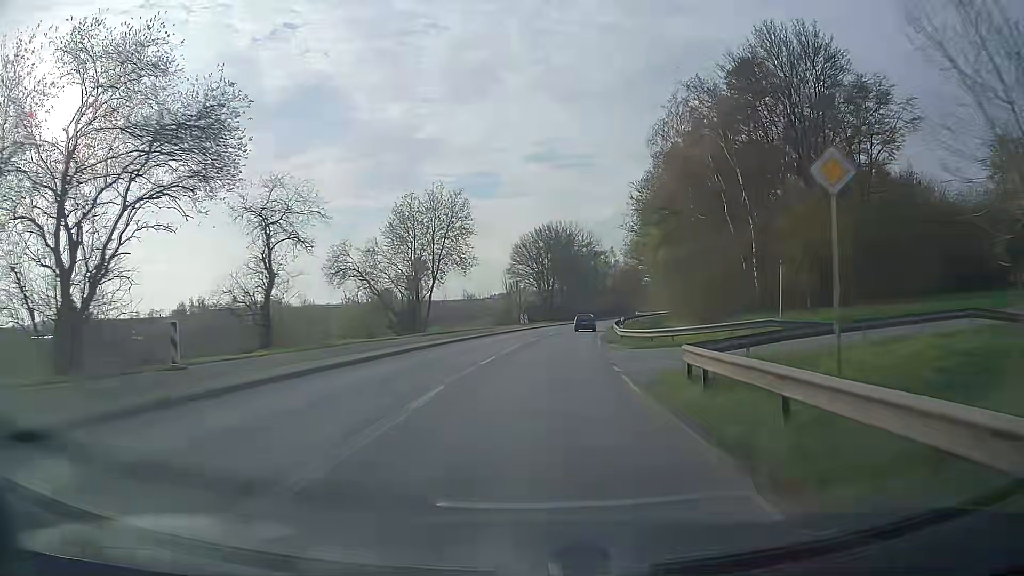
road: secondary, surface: asphalt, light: Day
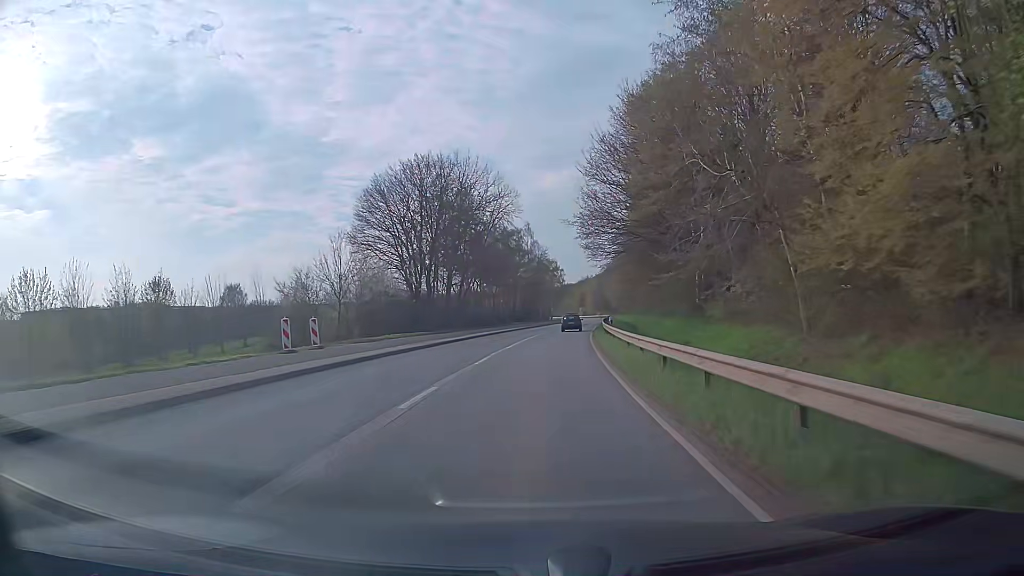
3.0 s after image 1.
(+3.9, +53.8) m; +8°
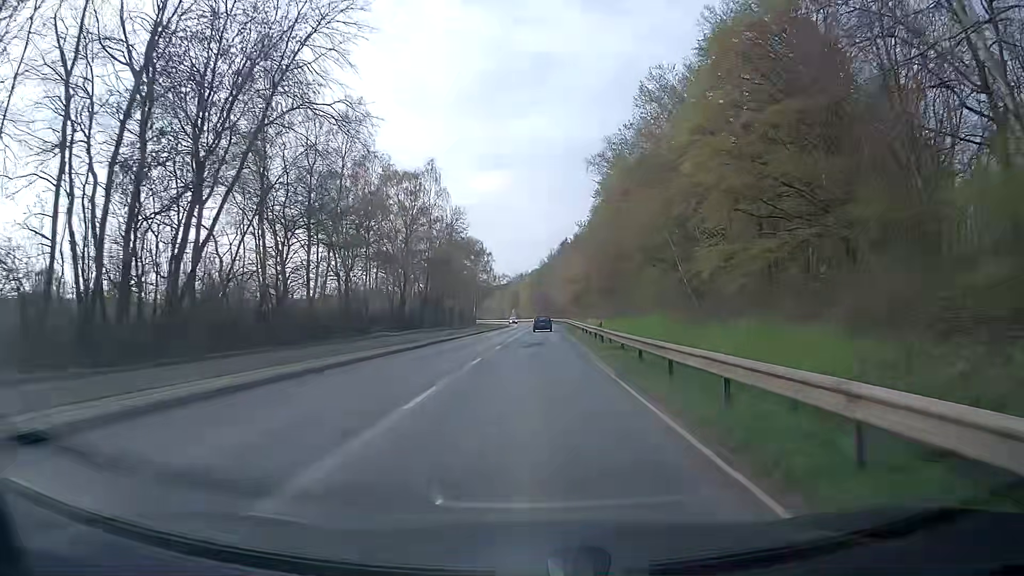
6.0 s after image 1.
(+3.0, +53.6) m; +6°
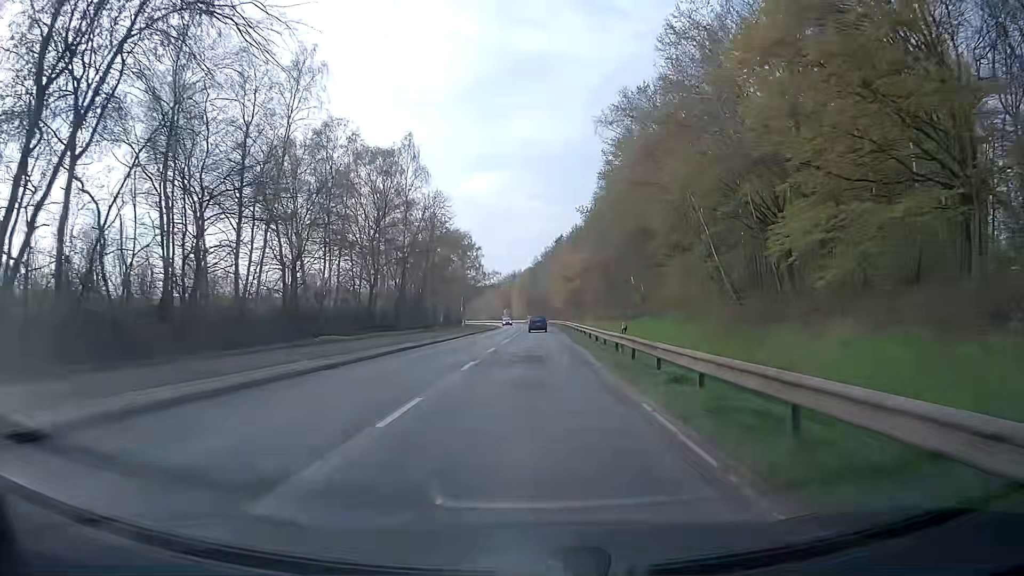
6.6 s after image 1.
(+0.1, +10.7) m; 0°
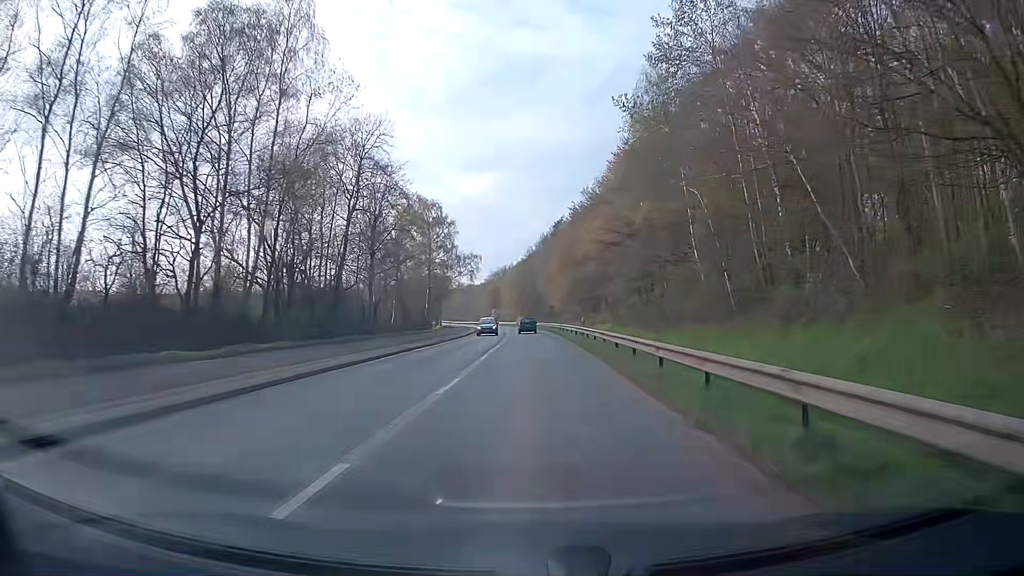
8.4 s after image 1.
(+0.3, +32.2) m; +1°
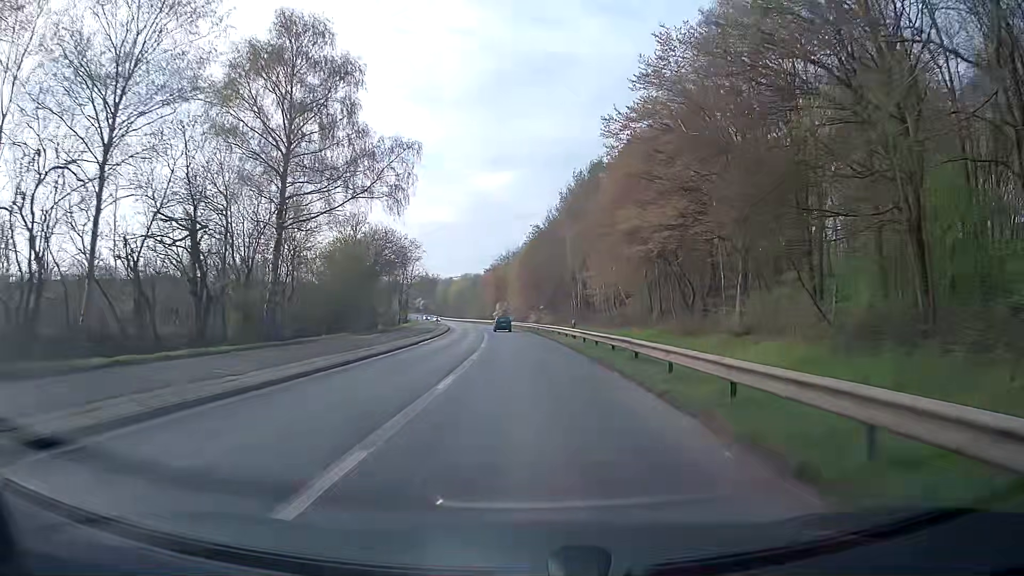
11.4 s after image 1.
(+0.1, +53.7) m; -1°
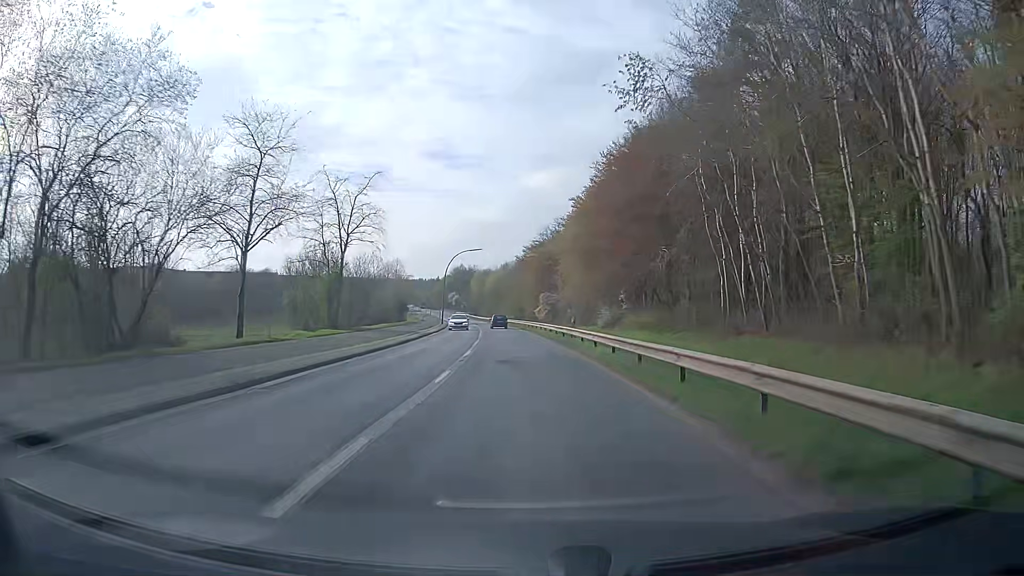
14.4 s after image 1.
(-1.9, +53.7) m; -4°
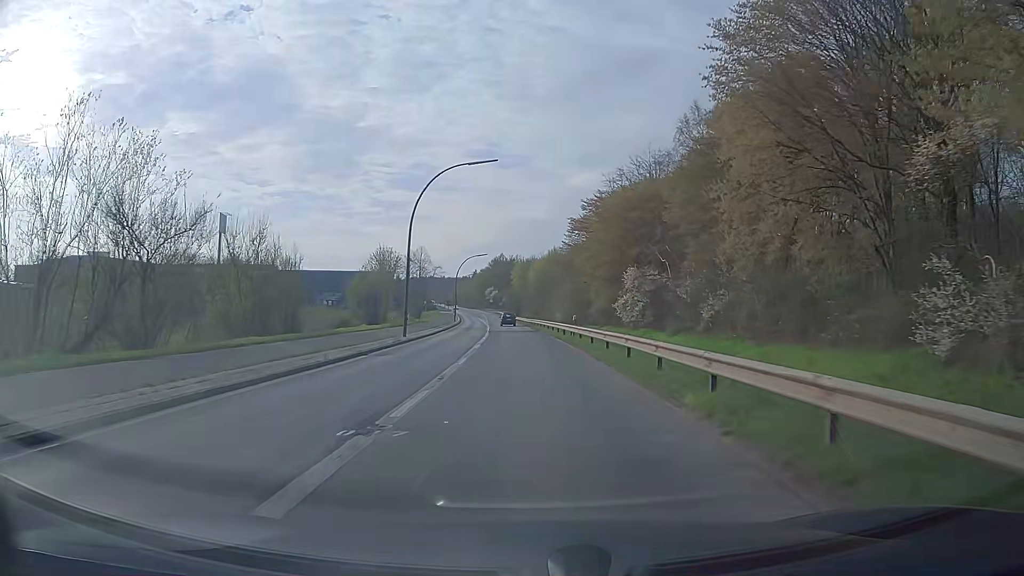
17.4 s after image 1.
(-2.2, +49.6) m; -4°
(0, +10) (0, +20) (-1, +30) (-1, +40) (-2, +50) (-3, +60) (-3, +70) (-4, +80) (-5, +90) (-6, +100) m
